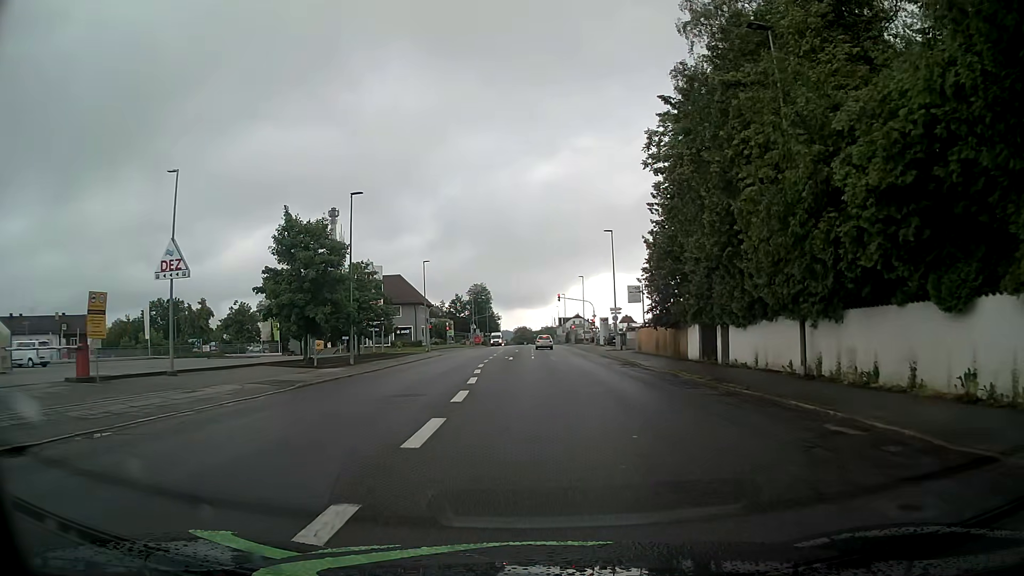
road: tertiary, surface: asphalt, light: Day
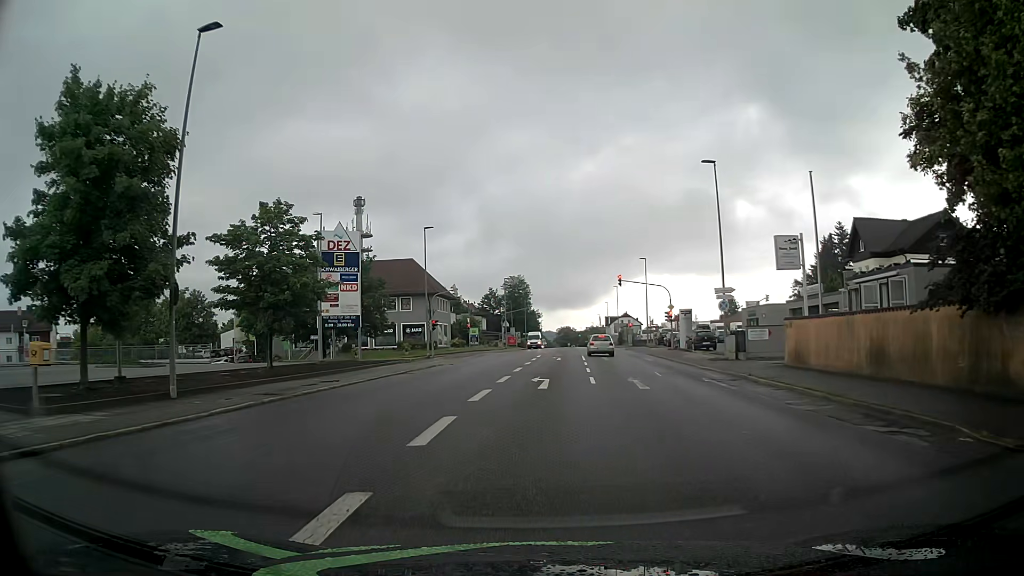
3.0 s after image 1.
(-0.8, +23.7) m; -4°
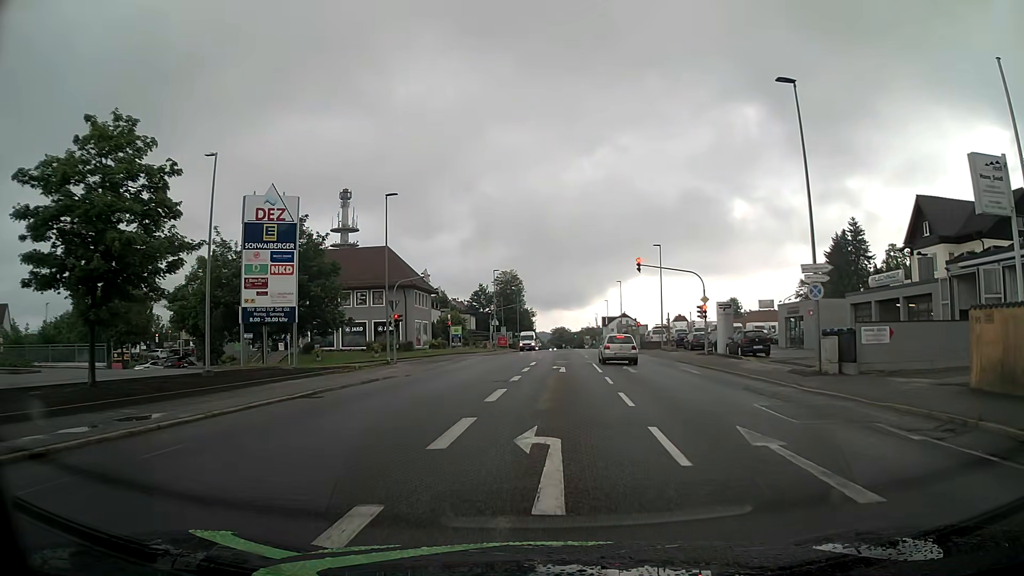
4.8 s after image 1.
(0.0, +12.3) m; 0°
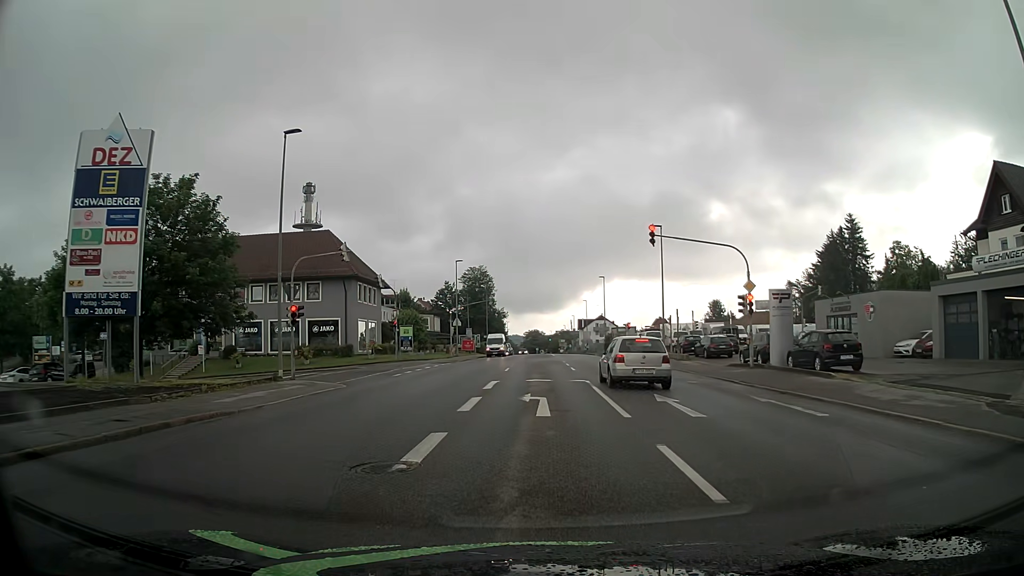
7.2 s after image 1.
(+0.4, +13.4) m; +3°
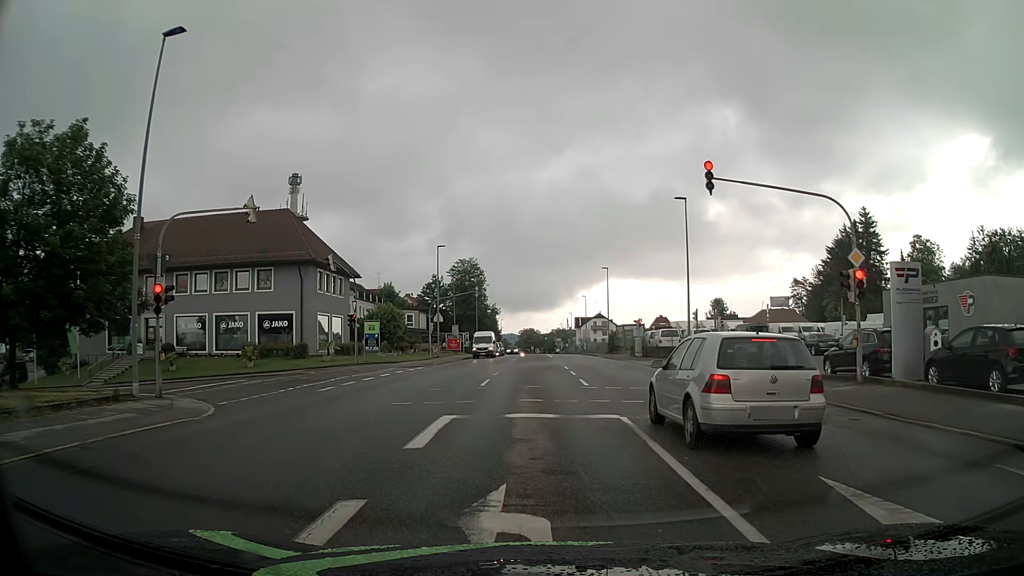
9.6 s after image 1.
(+0.1, +10.2) m; +1°
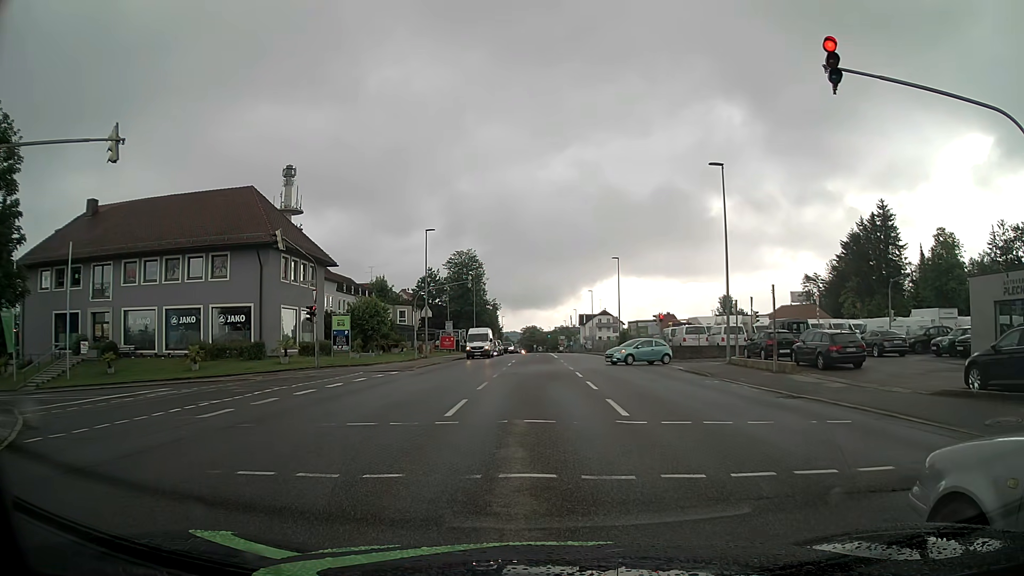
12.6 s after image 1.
(0.0, +7.8) m; 0°
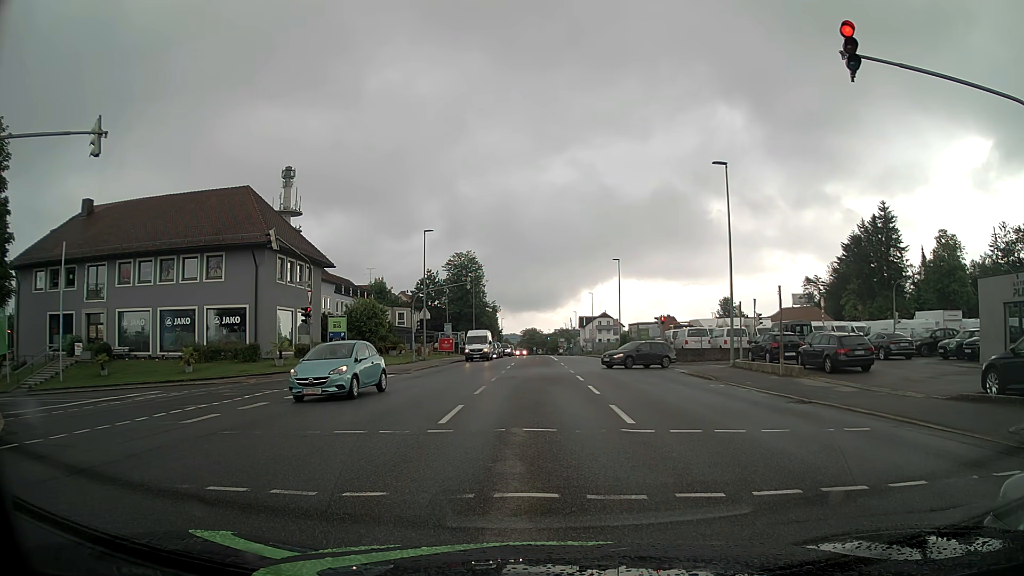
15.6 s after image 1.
(0.0, +0.7) m; 0°
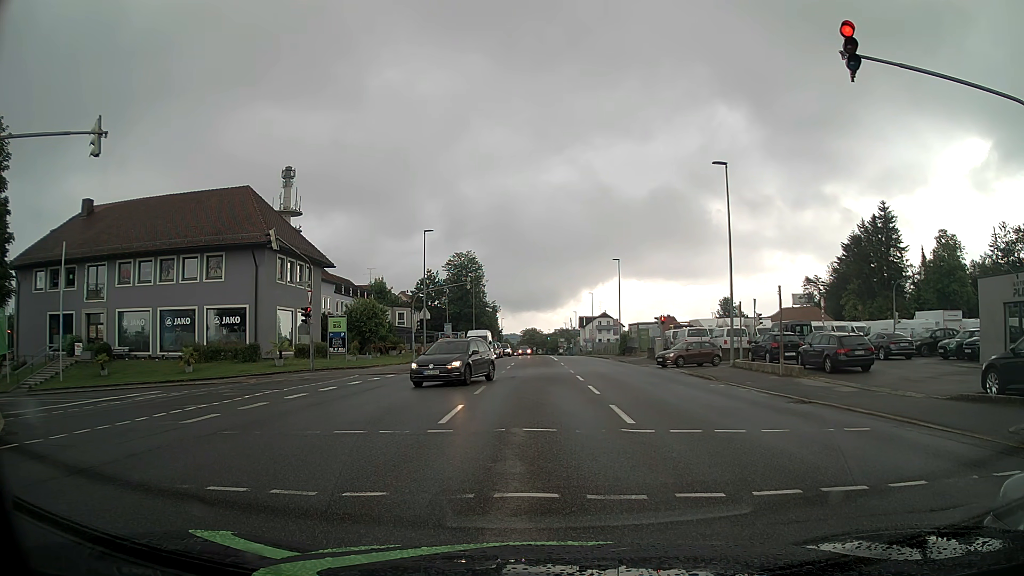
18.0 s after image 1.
(0.0, 0.0) m; 0°
